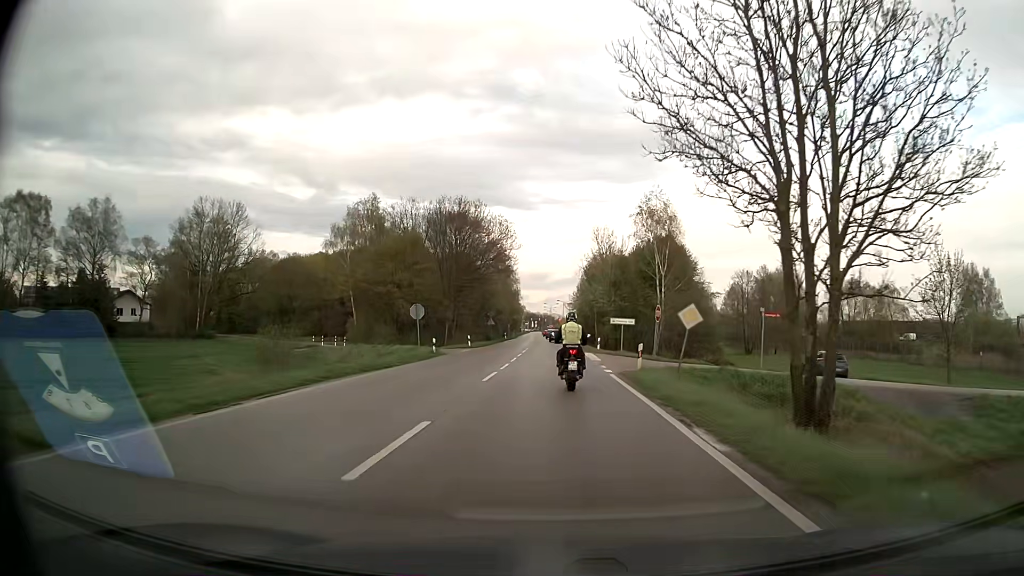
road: secondary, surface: asphalt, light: Day
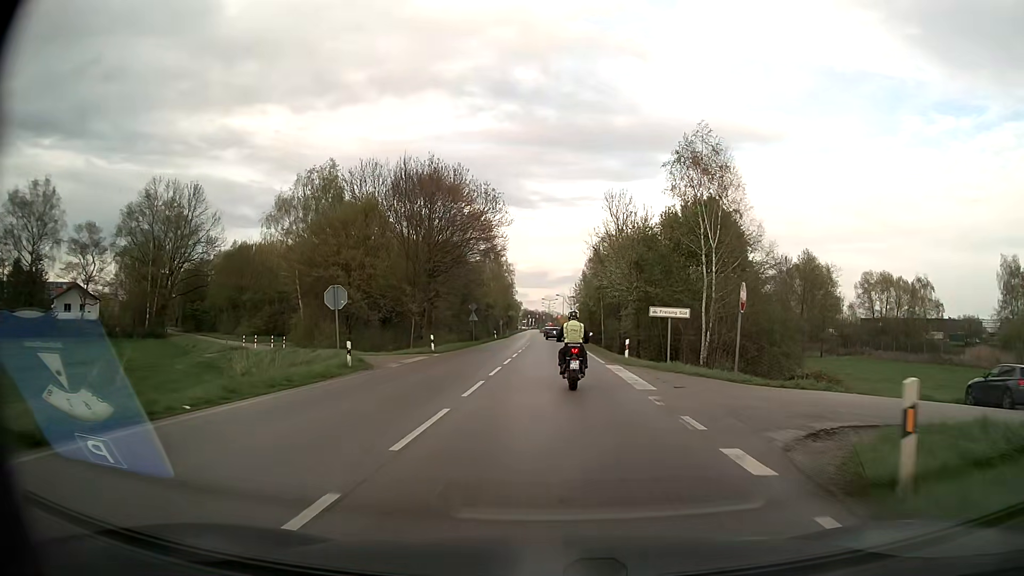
(0.0, +16.6) m; 0°
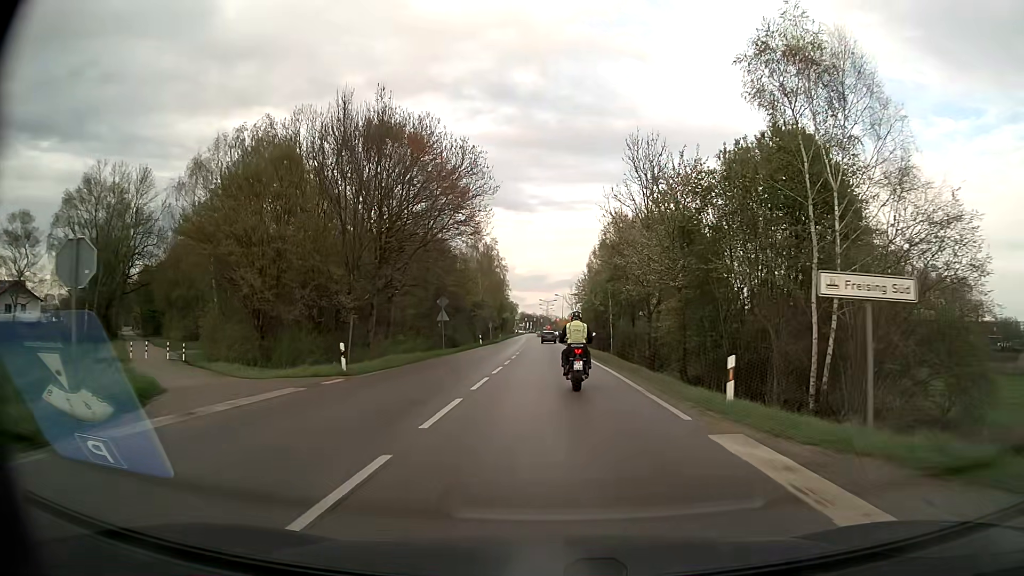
(0.0, +16.3) m; 0°
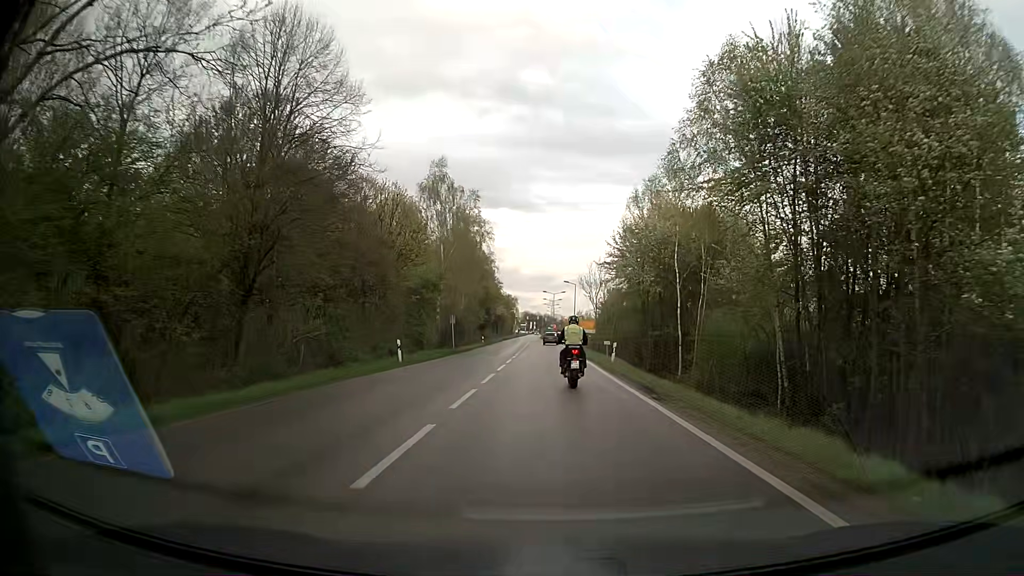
(-0.2, +39.7) m; 0°
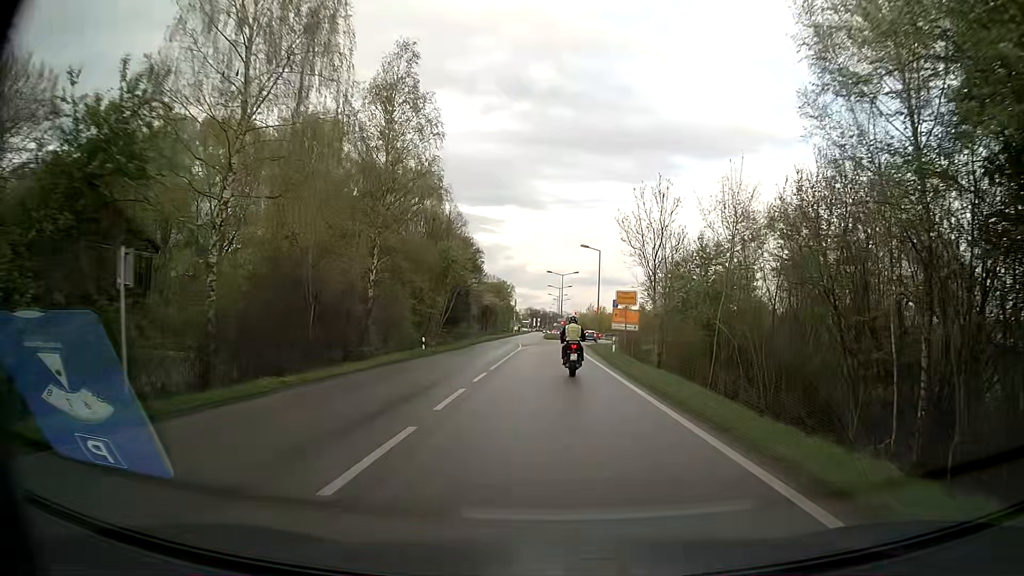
(-0.7, +40.6) m; -1°
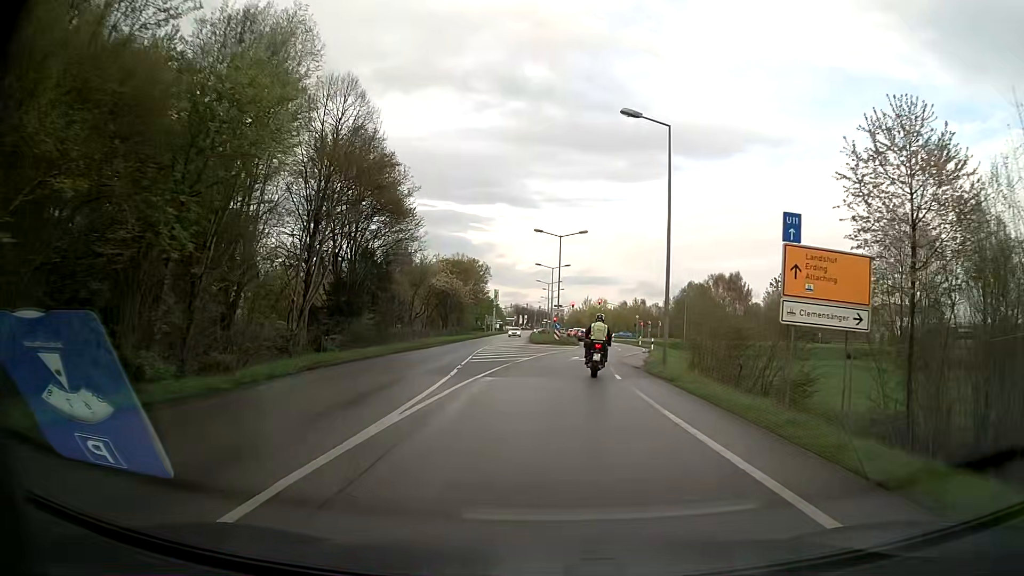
(-0.1, +39.2) m; +1°
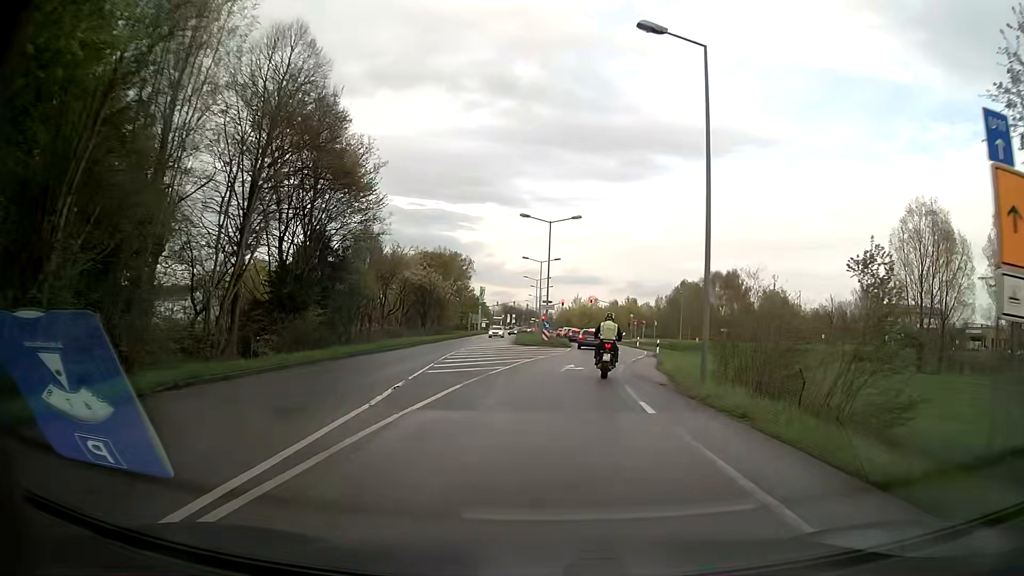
(+0.1, +7.5) m; +2°
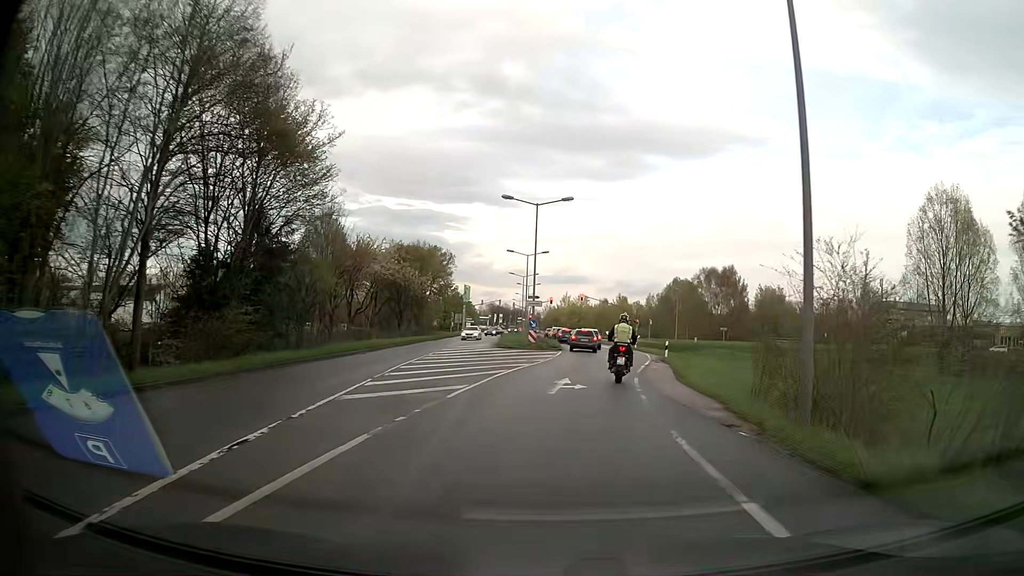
(0.0, +7.2) m; 0°
